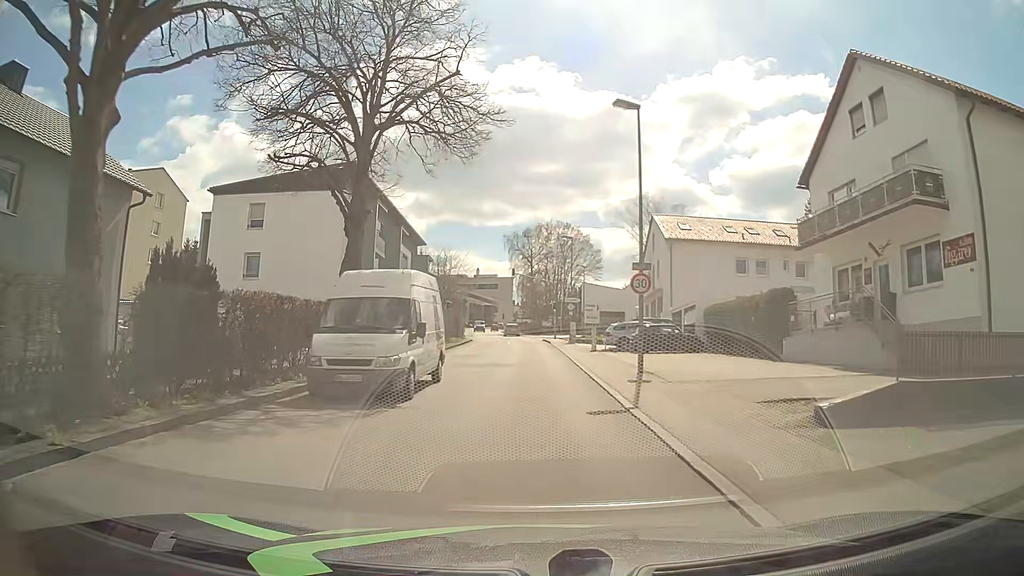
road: unclassified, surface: asphalt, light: Day
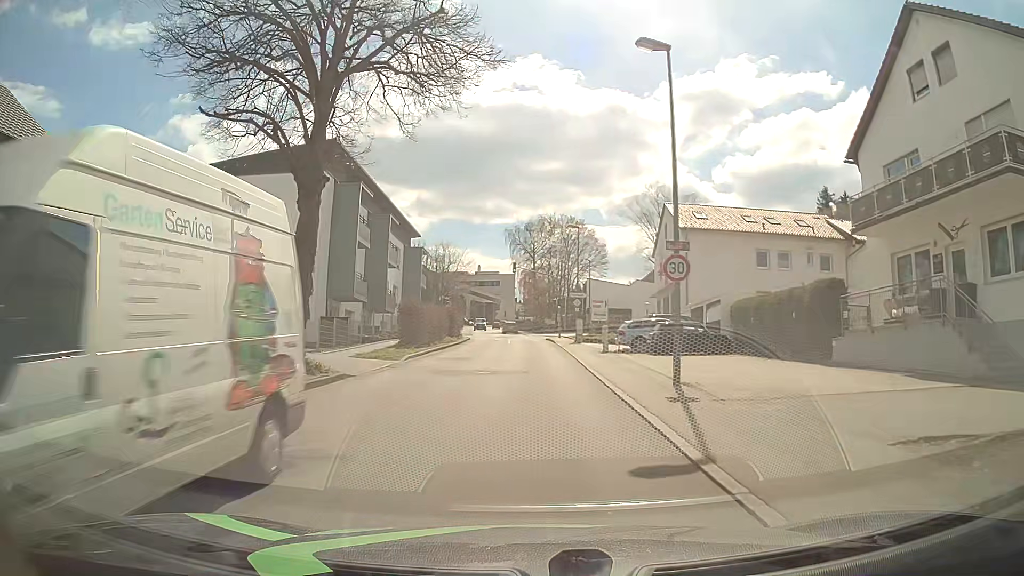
(0.0, +4.4) m; 0°
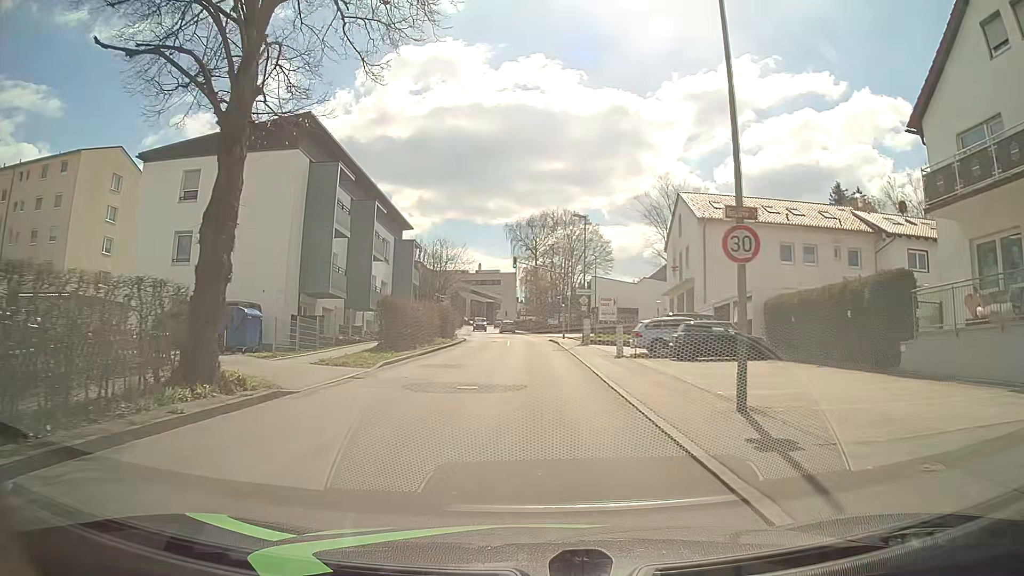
(0.0, +4.4) m; +1°
